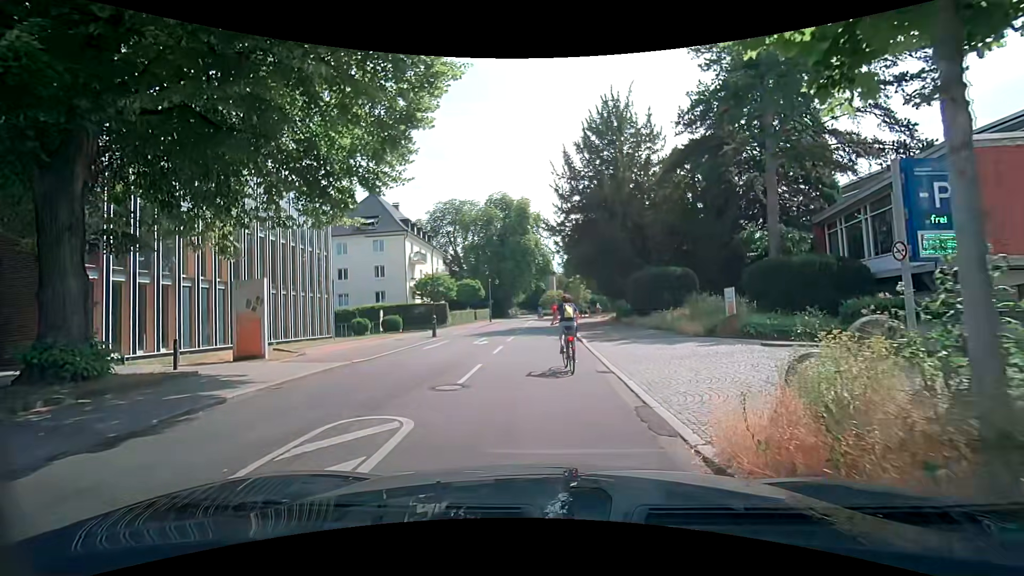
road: unclassified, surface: asphalt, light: Day
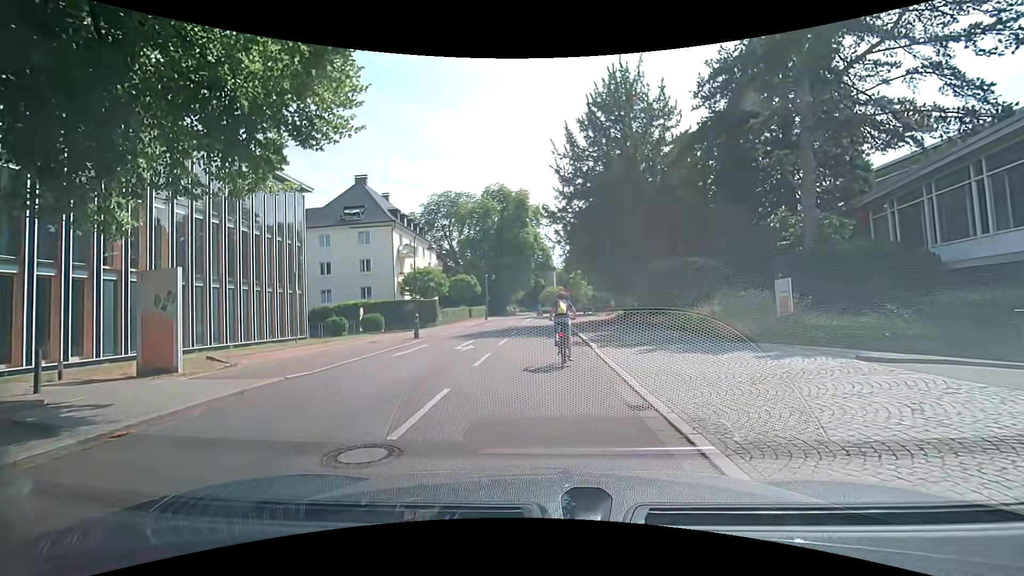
(-0.1, +4.1) m; -2°
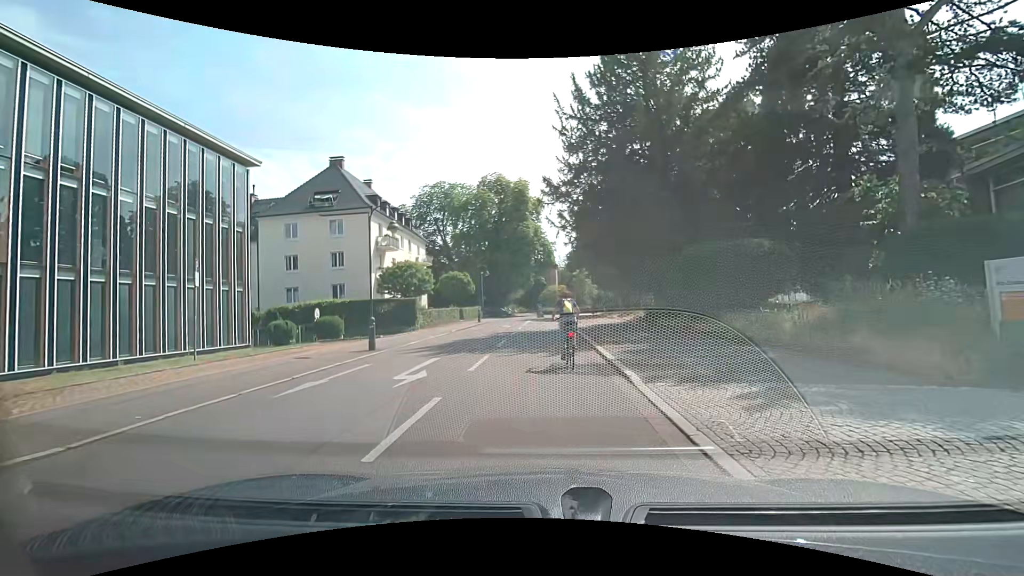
(+0.1, +6.9) m; +1°
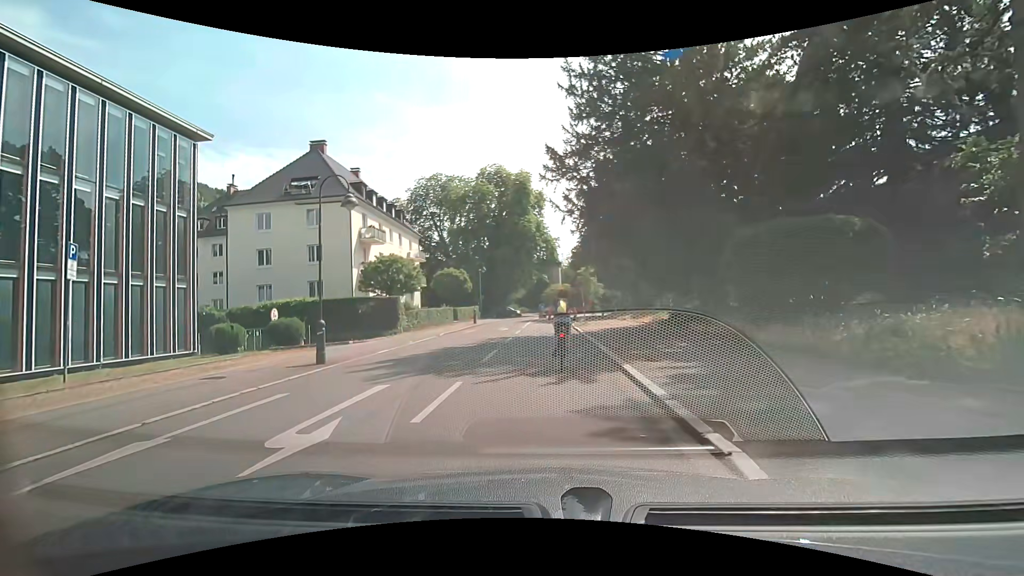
(0.0, +4.6) m; 0°
